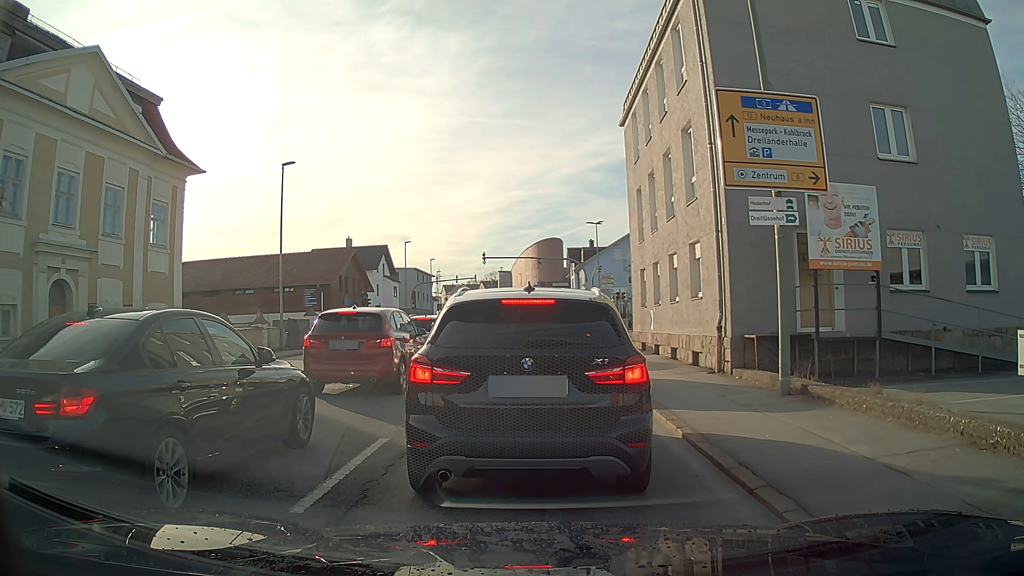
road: tertiary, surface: asphalt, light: Day
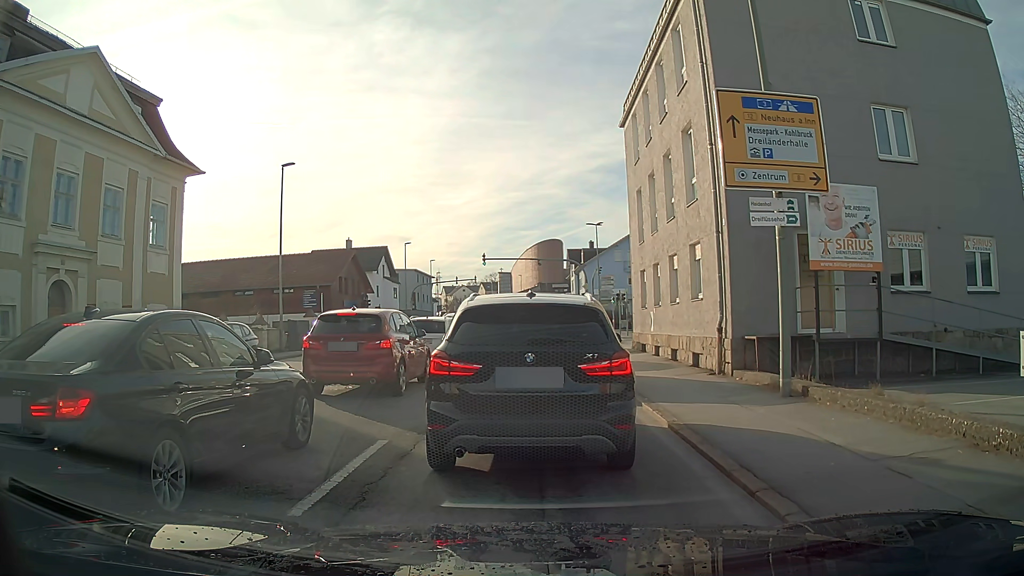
(0.0, 0.0) m; 0°
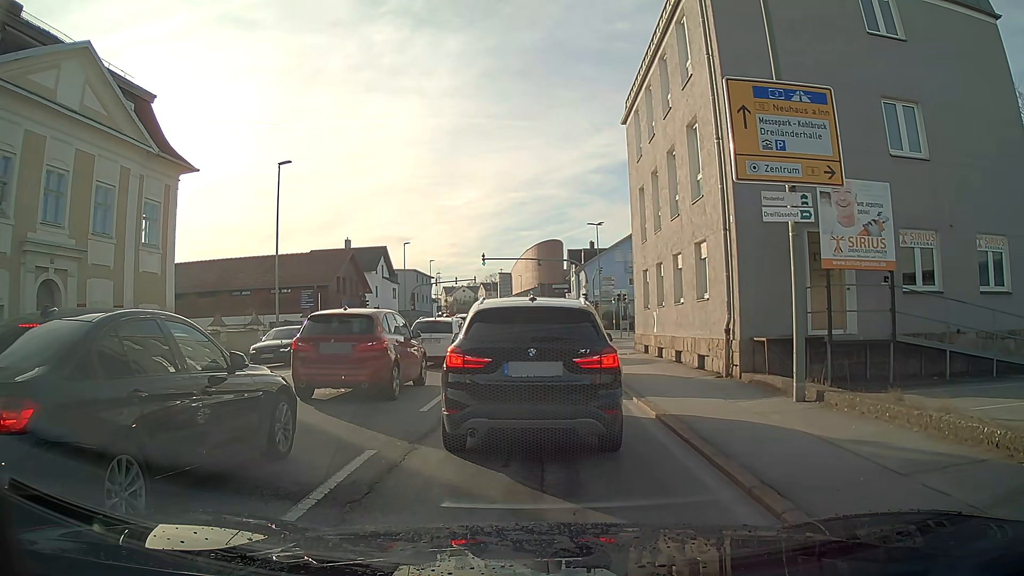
(0.0, +0.6) m; 0°
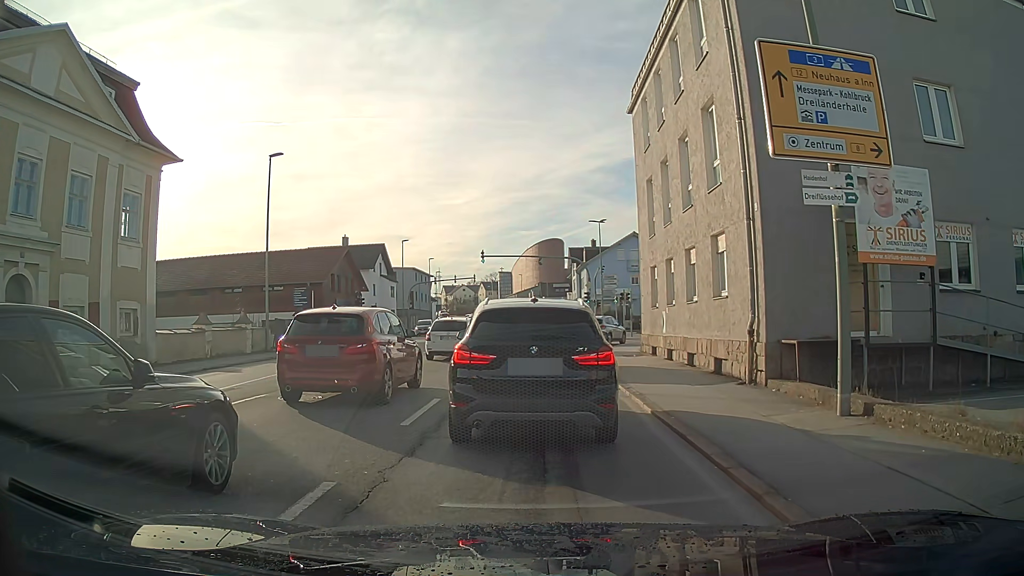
(0.0, +1.6) m; 0°
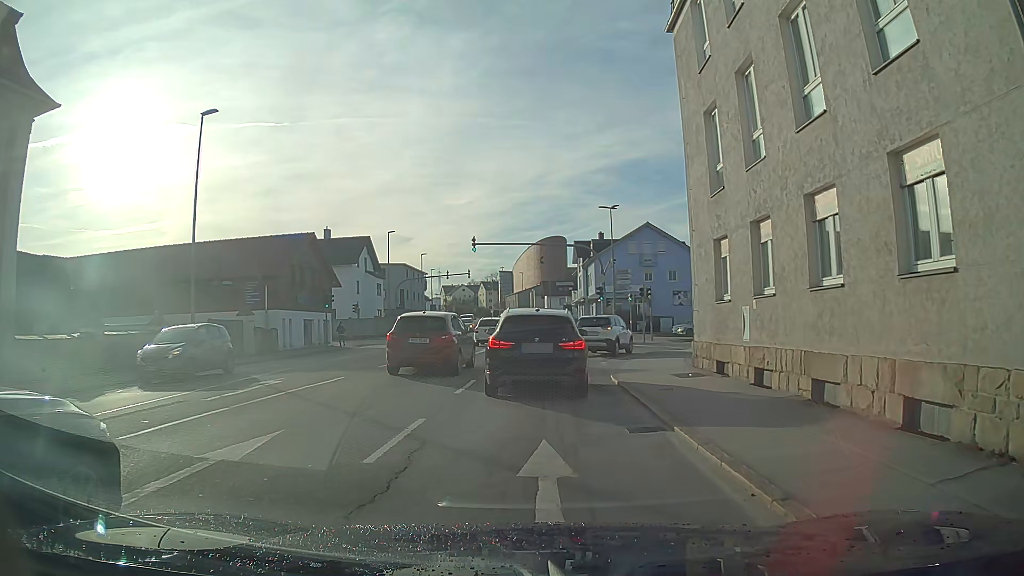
(0.0, +8.5) m; 0°
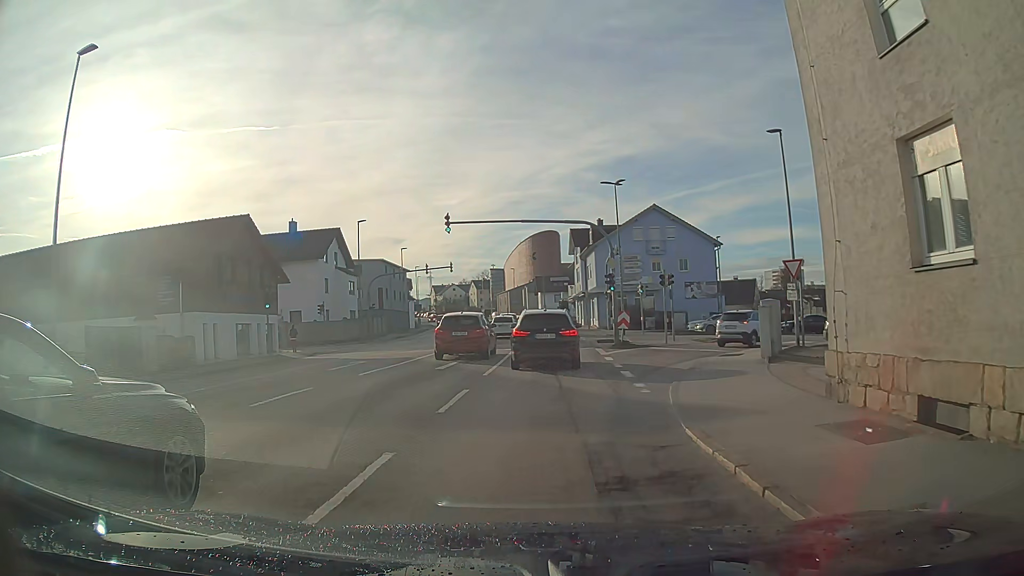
(+0.1, +9.0) m; +1°
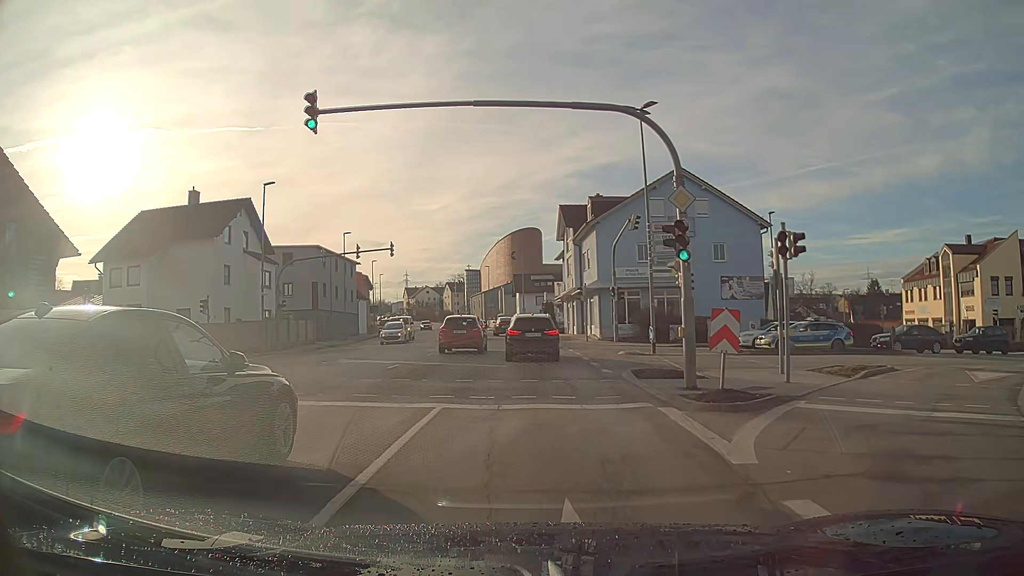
(+0.2, +18.3) m; +2°
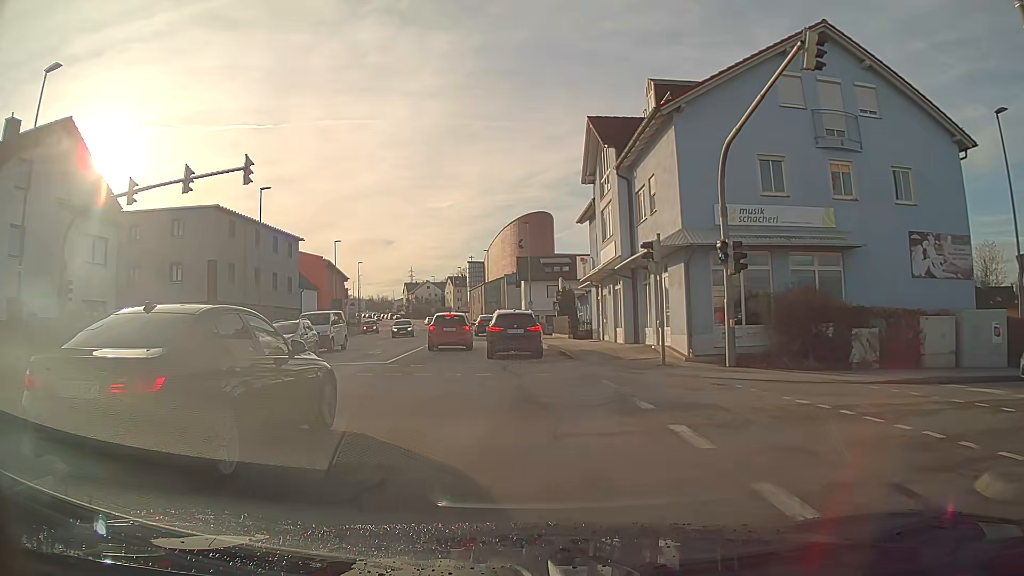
(-0.3, +22.9) m; -2°
(0, +10) (0, +20) (-1, +30) (-2, +40) (-3, +50) (-4, +60) (-5, +70) (-7, +80) (-9, +89) (-11, +99) m
